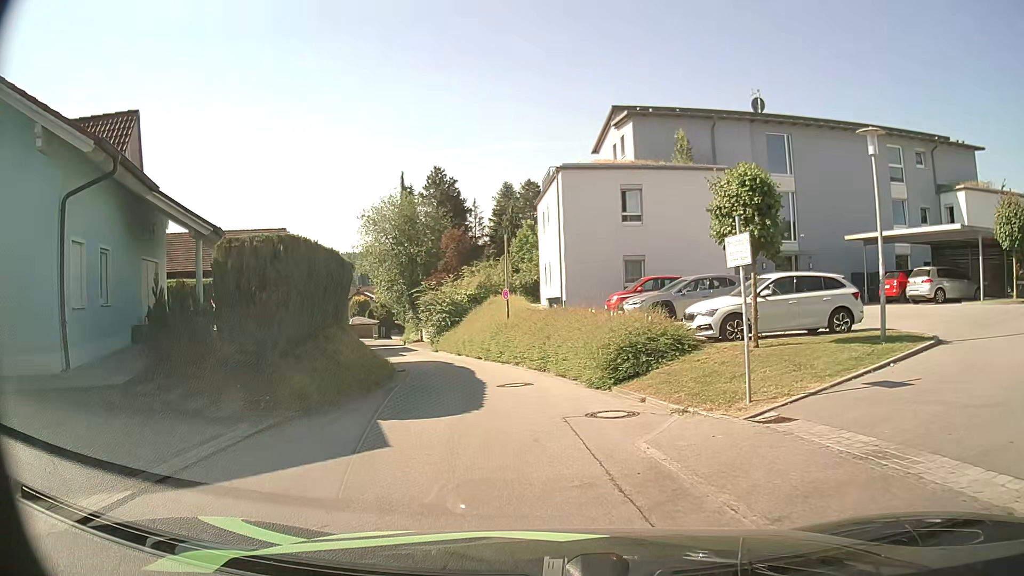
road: residential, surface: asphalt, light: Day
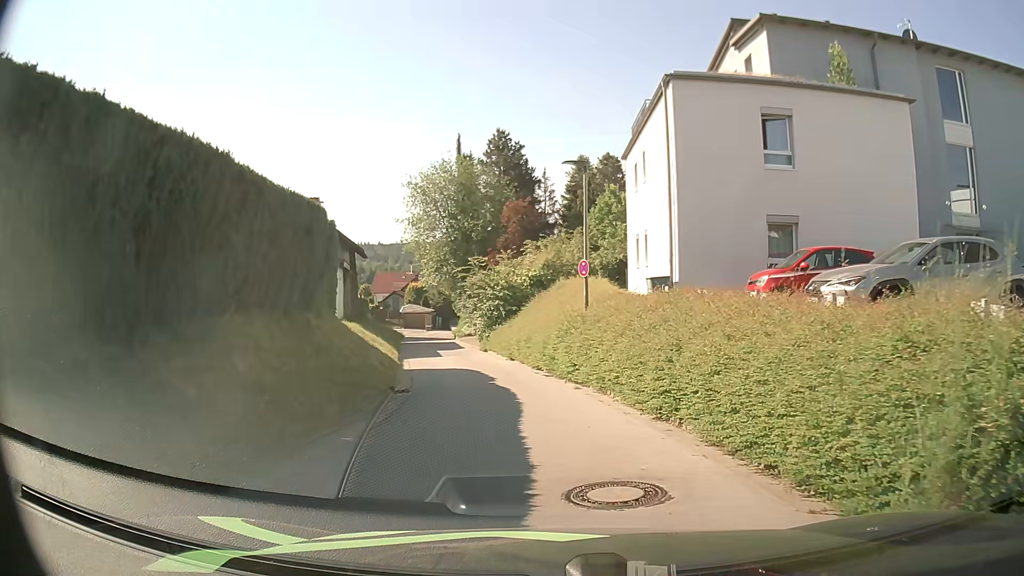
(-0.6, +10.0) m; -6°
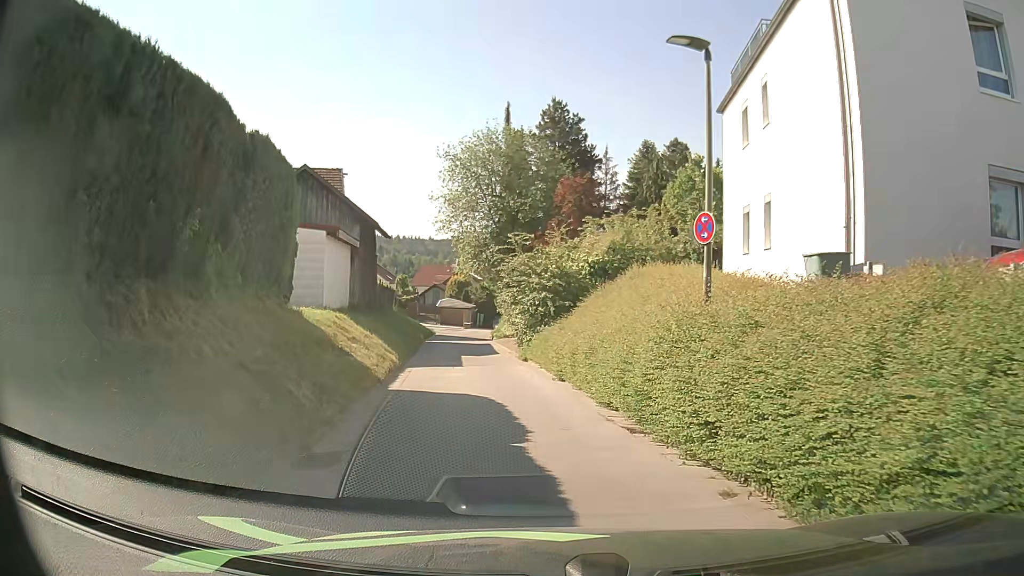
(-0.3, +7.8) m; -5°
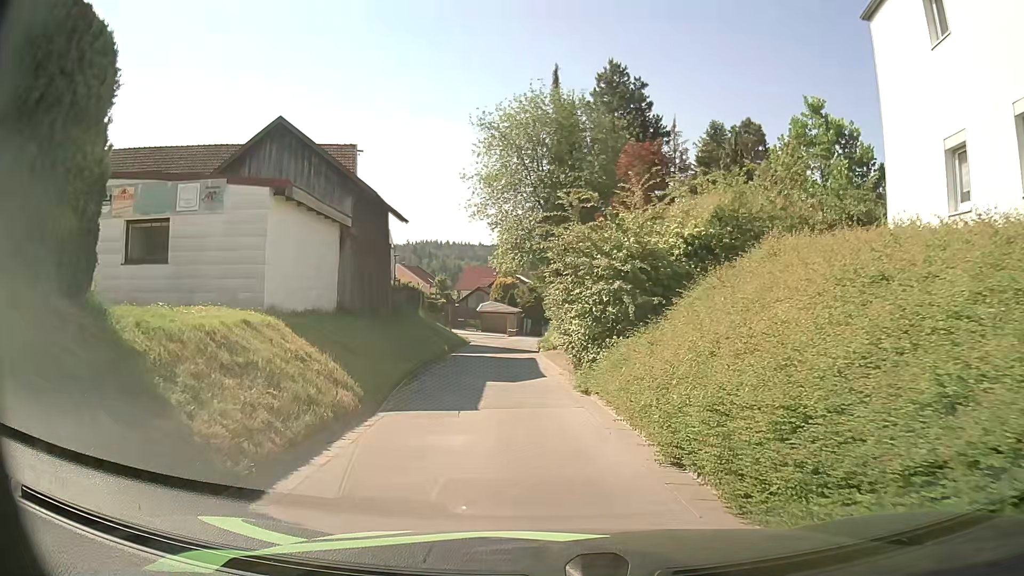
(-0.1, +8.2) m; -3°
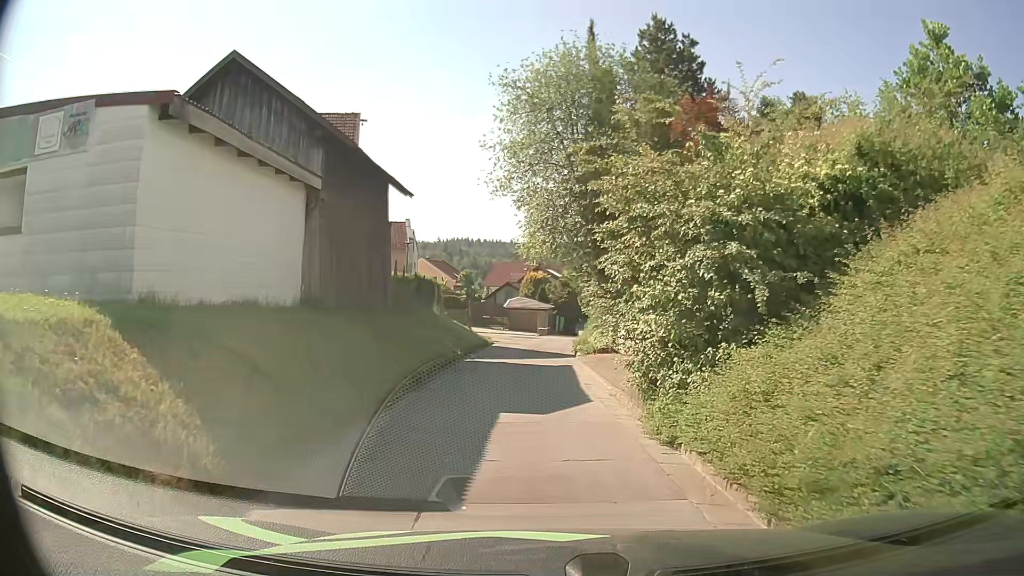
(-0.1, +5.8) m; -2°
